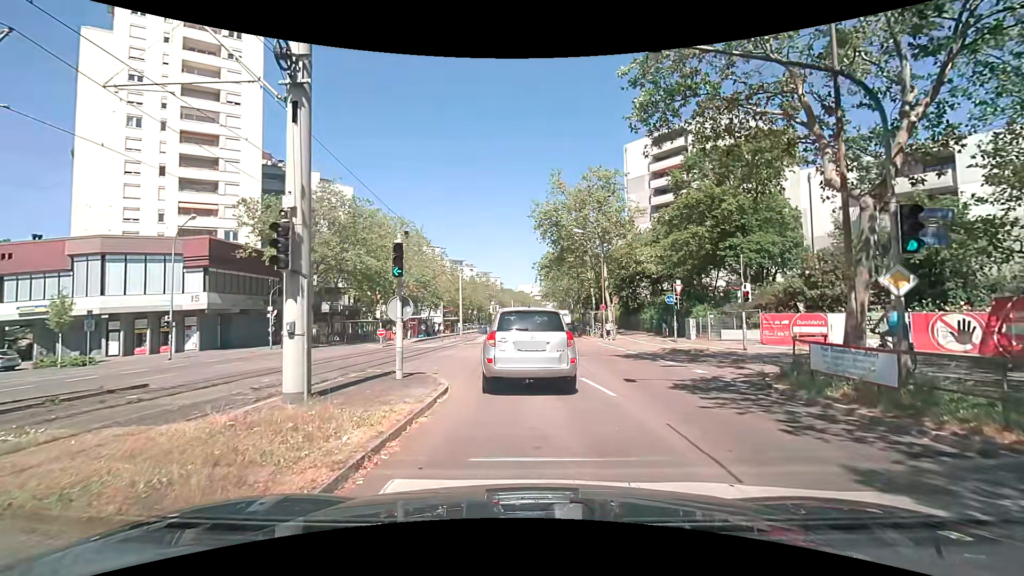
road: tertiary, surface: asphalt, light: Day
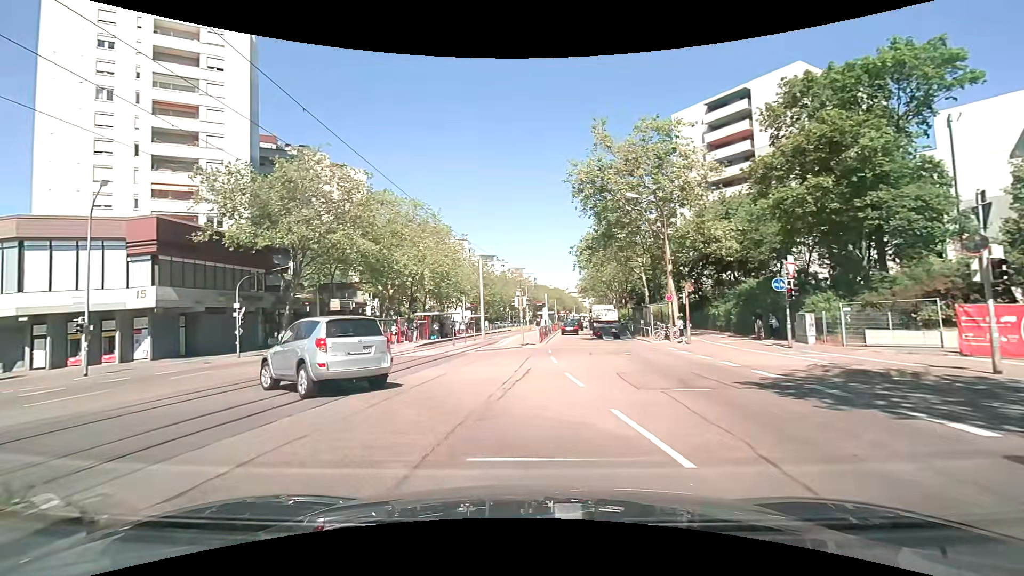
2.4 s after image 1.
(0.0, +10.7) m; -5°
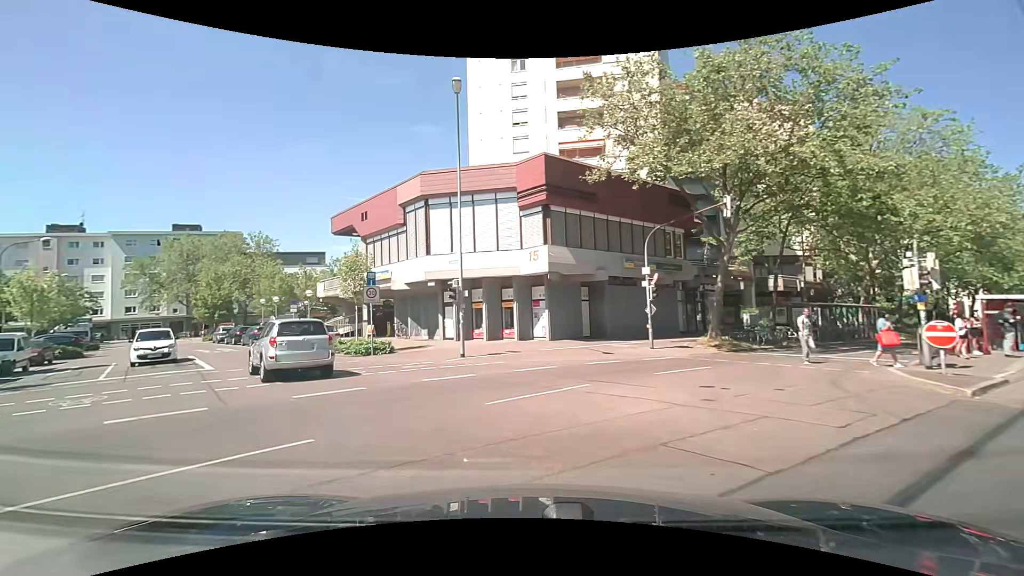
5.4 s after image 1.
(-5.9, +14.1) m; -46°
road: residential
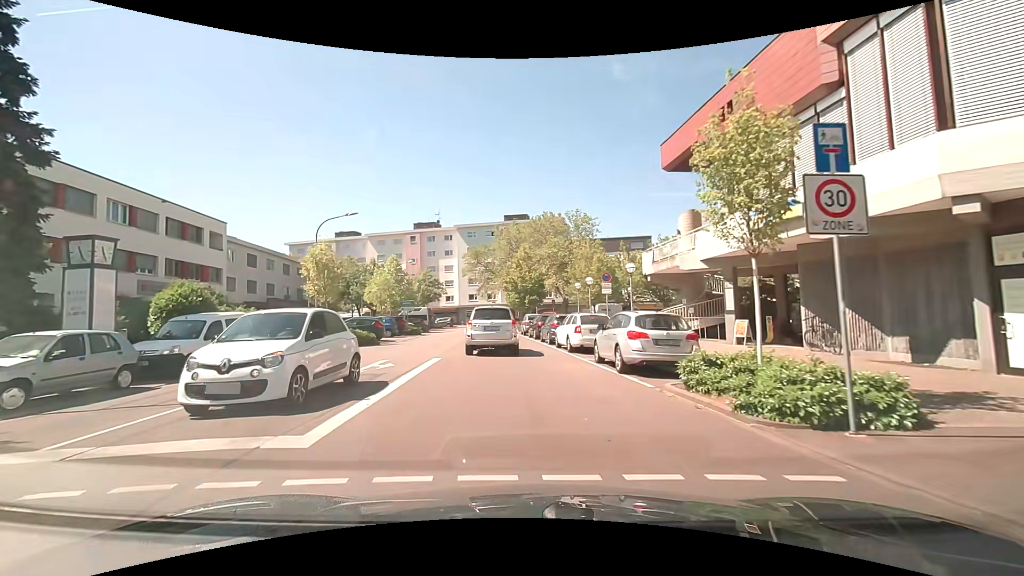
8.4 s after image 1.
(-4.9, +15.4) m; -34°
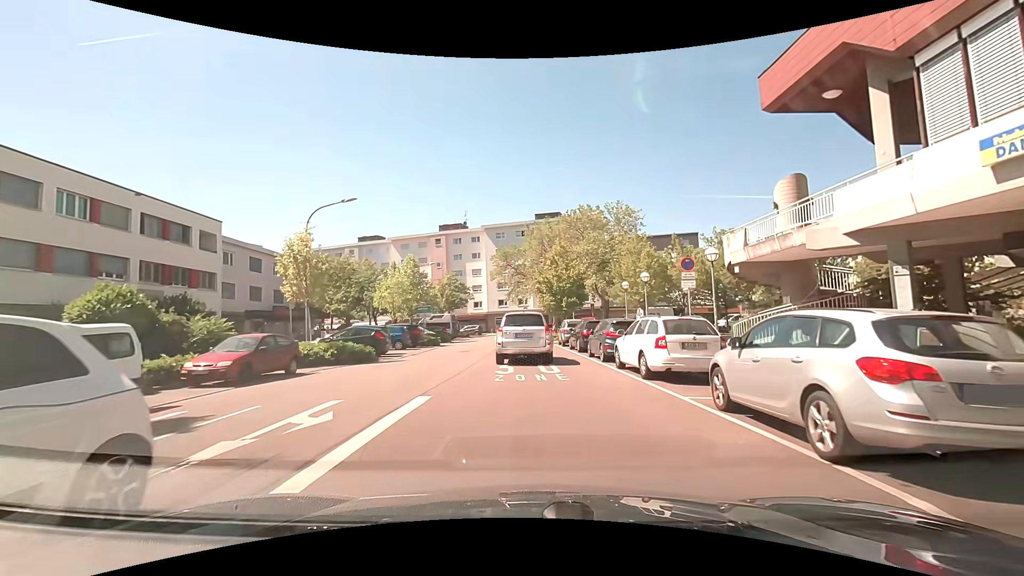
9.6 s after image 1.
(-0.4, +6.8) m; -5°
